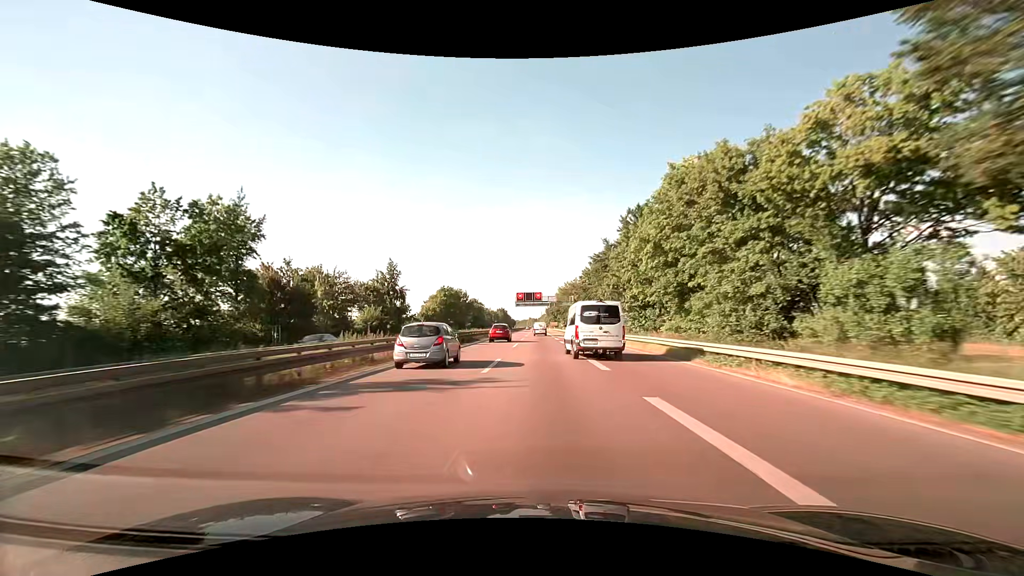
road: trunk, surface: asphalt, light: Day
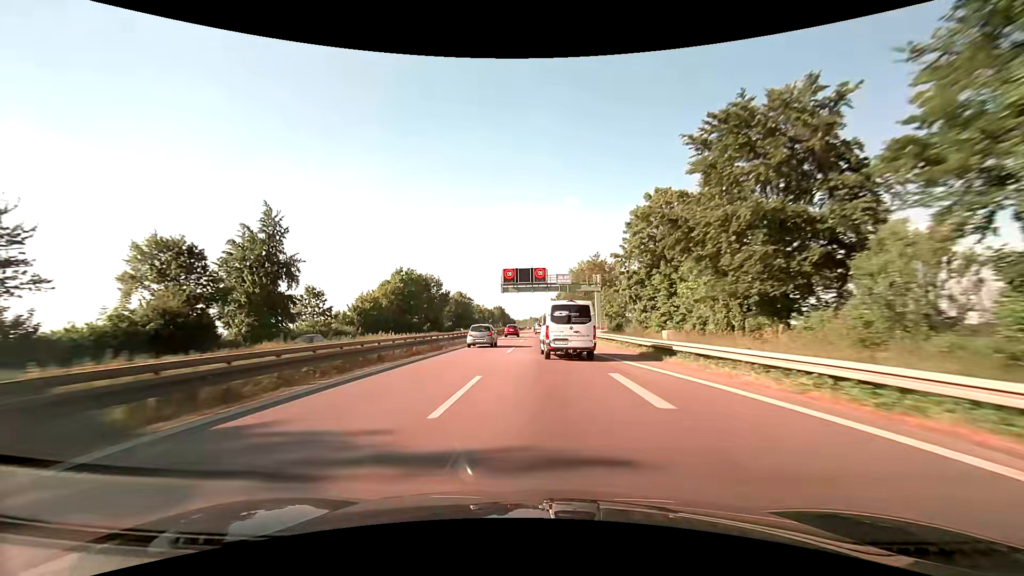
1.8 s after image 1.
(0.0, +43.3) m; 0°
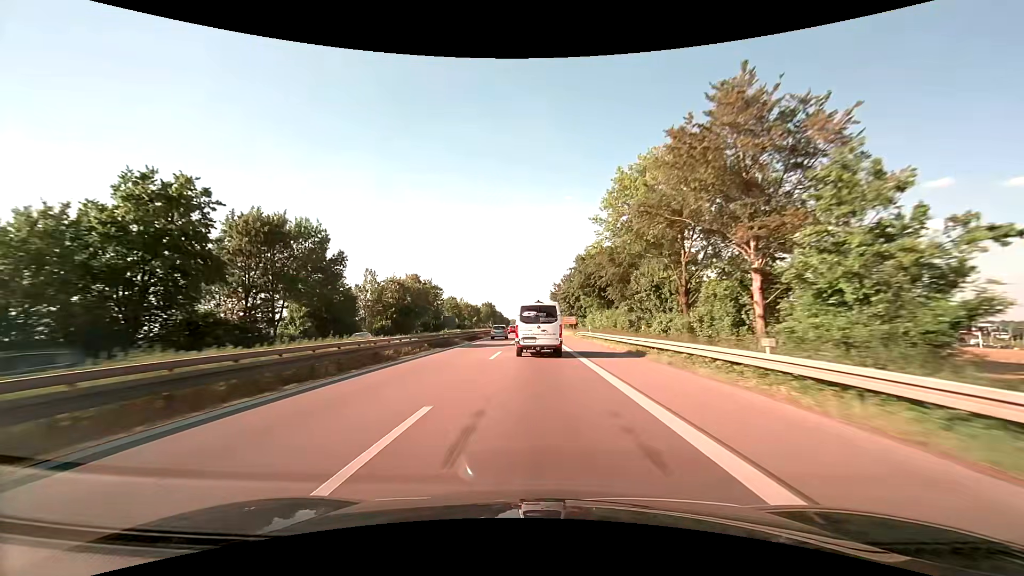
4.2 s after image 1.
(+0.1, +59.5) m; 0°
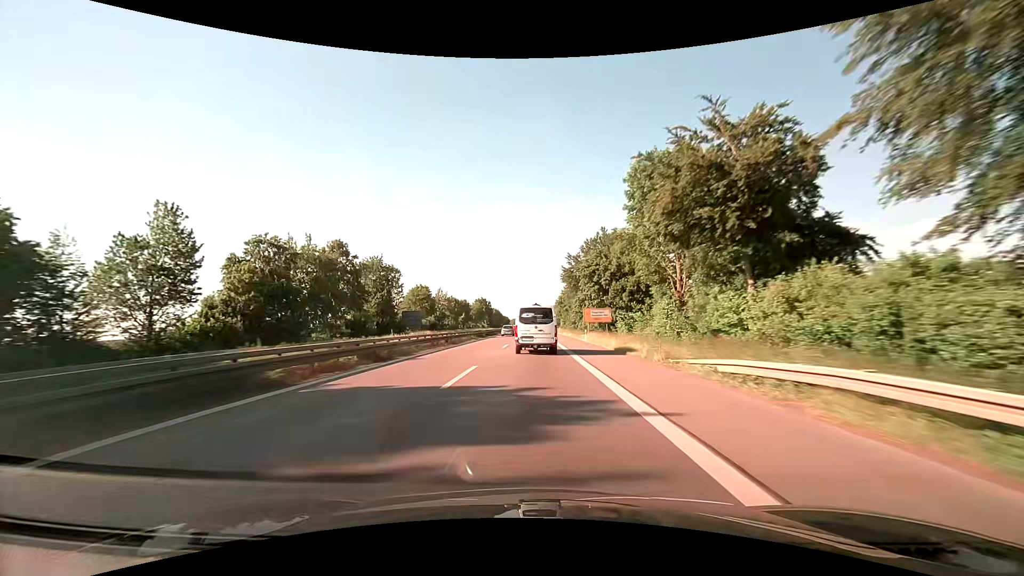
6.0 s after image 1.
(0.0, +45.9) m; 0°
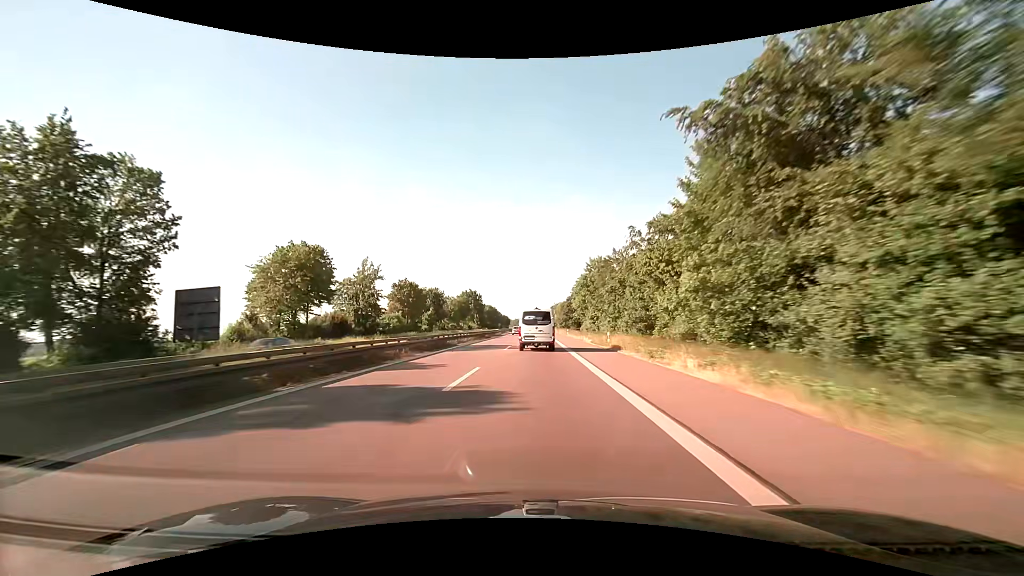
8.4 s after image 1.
(-0.5, +63.2) m; -1°
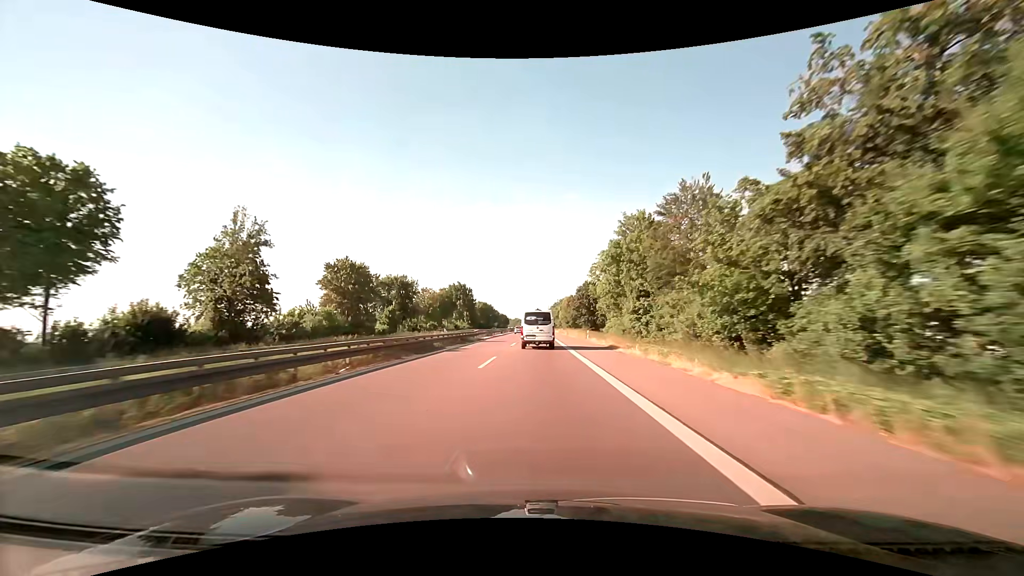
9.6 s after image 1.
(+0.1, +32.8) m; 0°
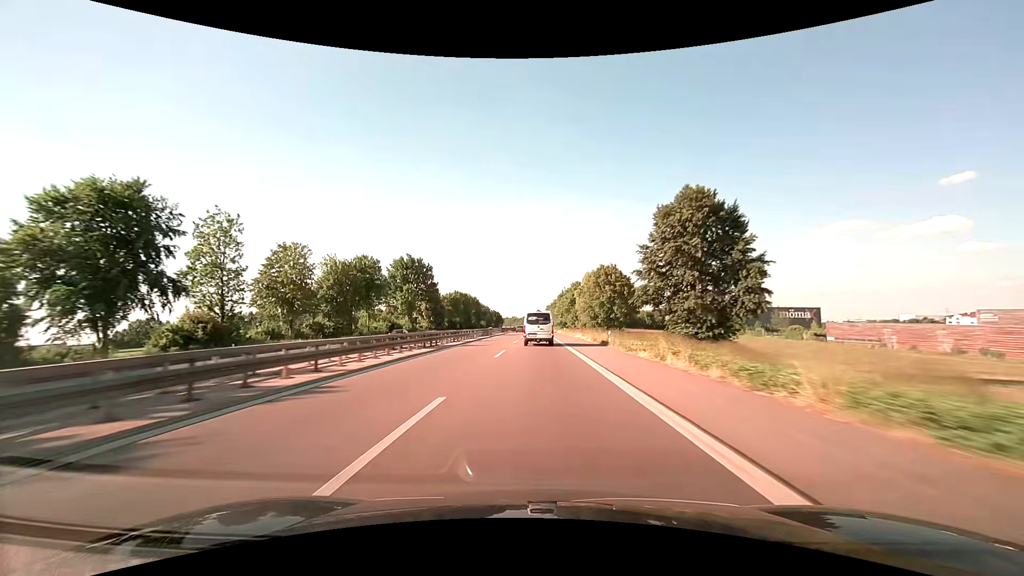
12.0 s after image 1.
(0.0, +67.9) m; 0°
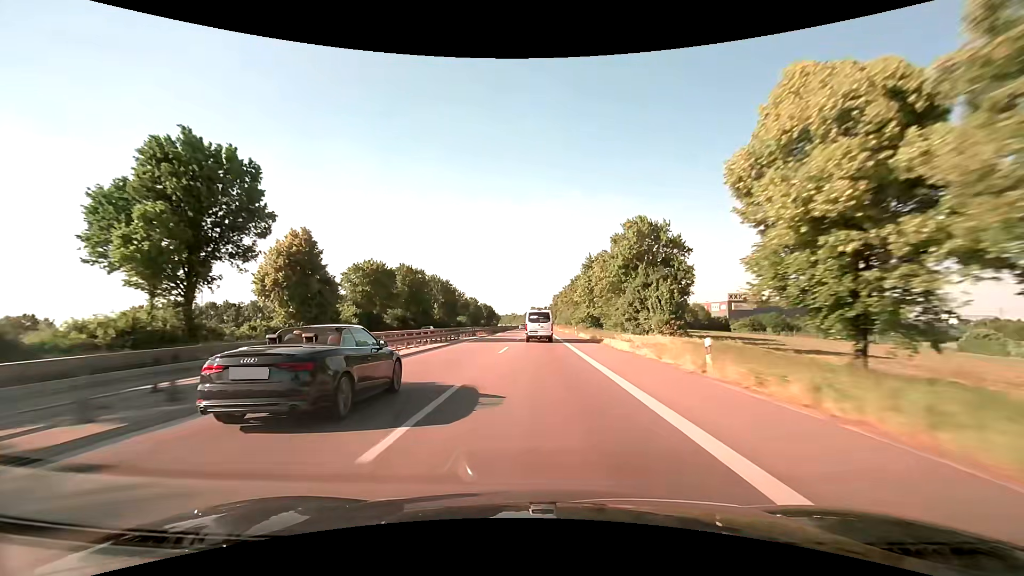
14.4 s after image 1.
(-0.2, +70.7) m; 0°
(0, +10) (0, +20) (0, +30) (0, +40) (0, +50) (0, +60) (0, +70) (0, +80) (0, +90) (0, +100) m
